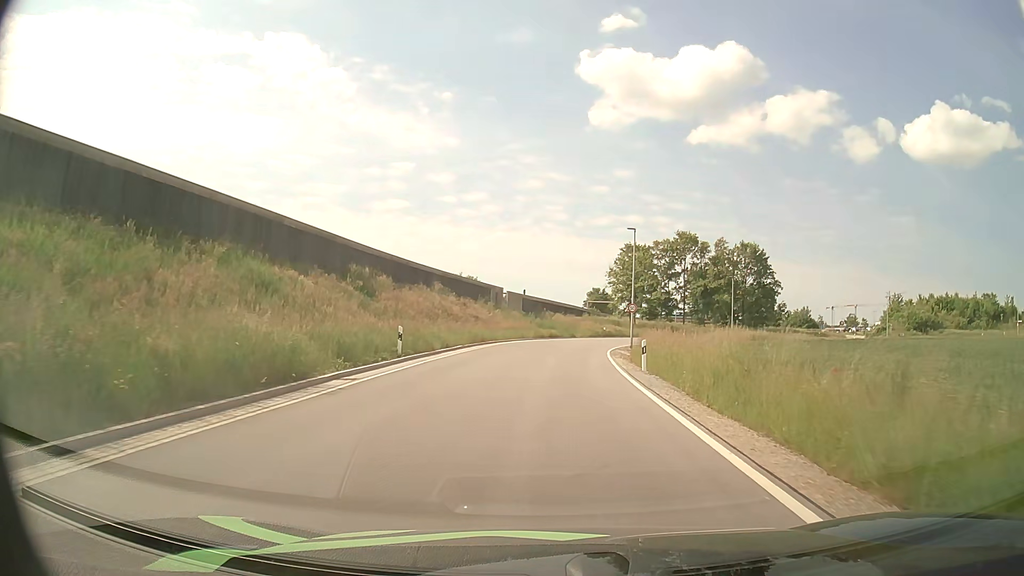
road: unclassified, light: Day
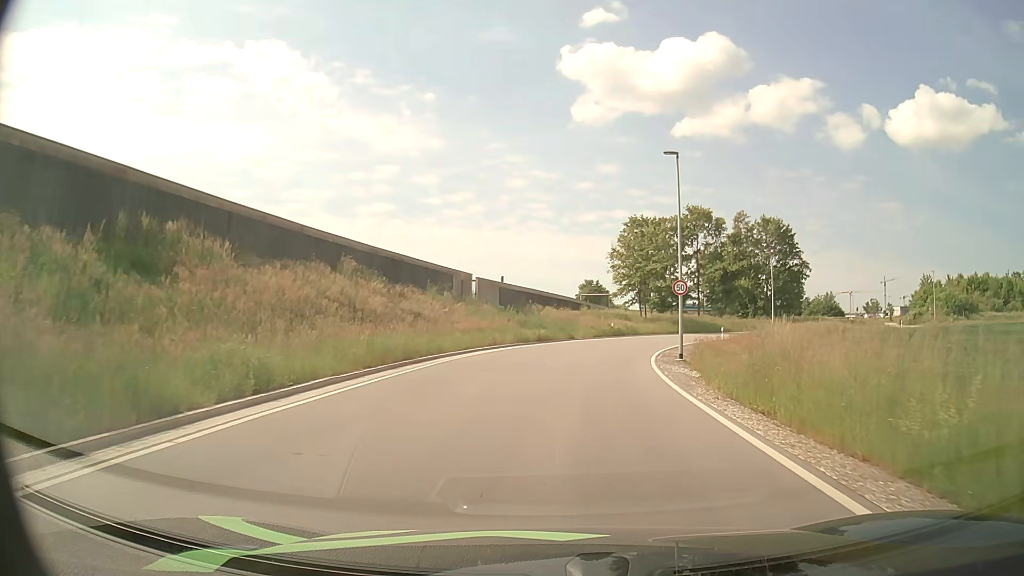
(+0.1, +19.7) m; +1°
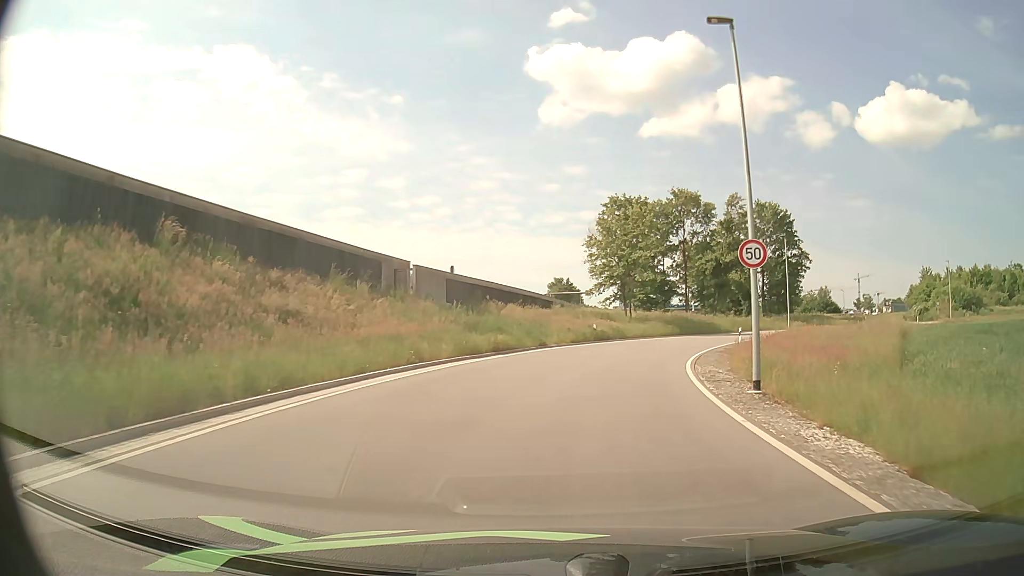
(+0.2, +12.7) m; +2°
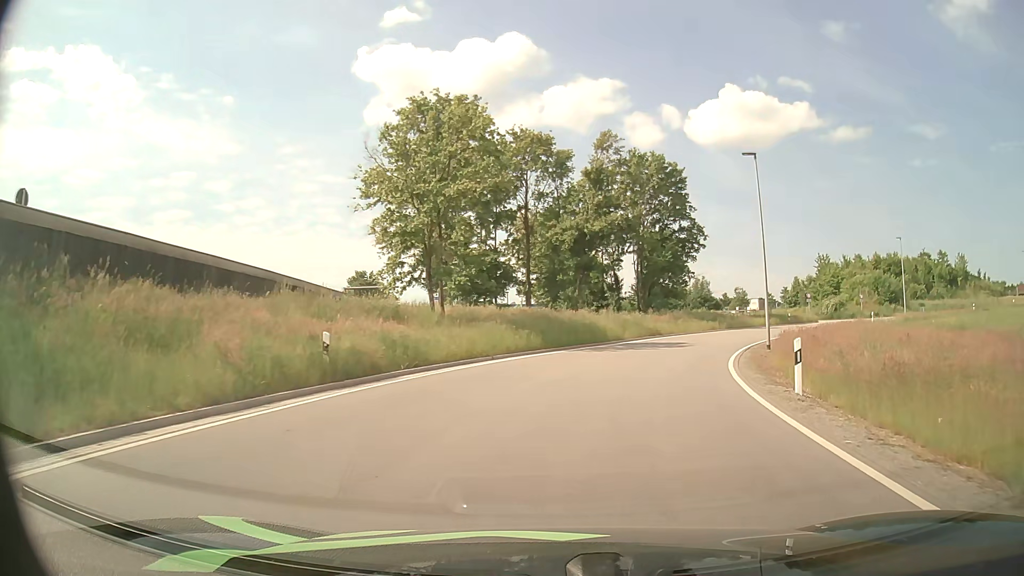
(+3.2, +28.2) m; +15°
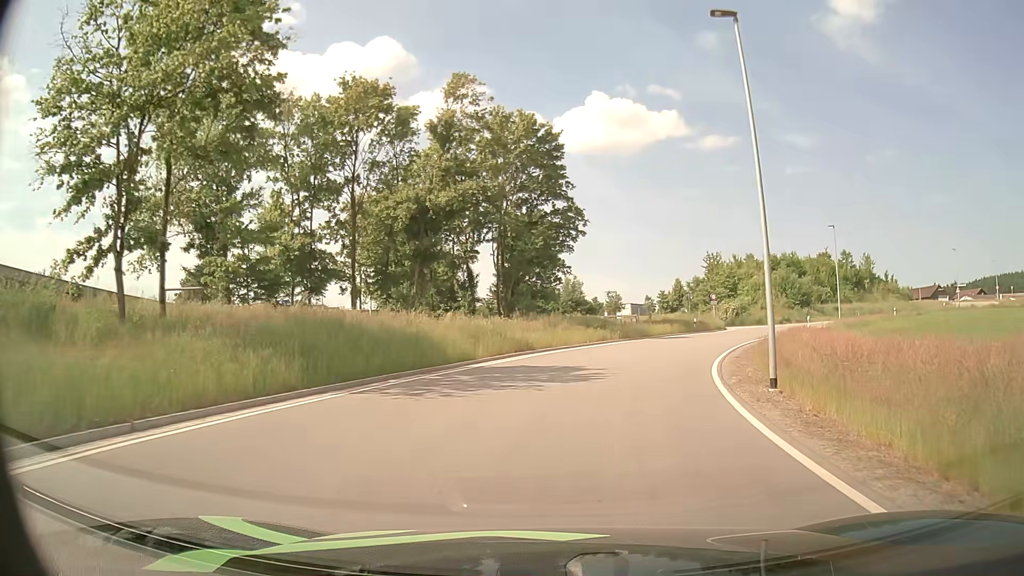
(+1.5, +14.4) m; +12°
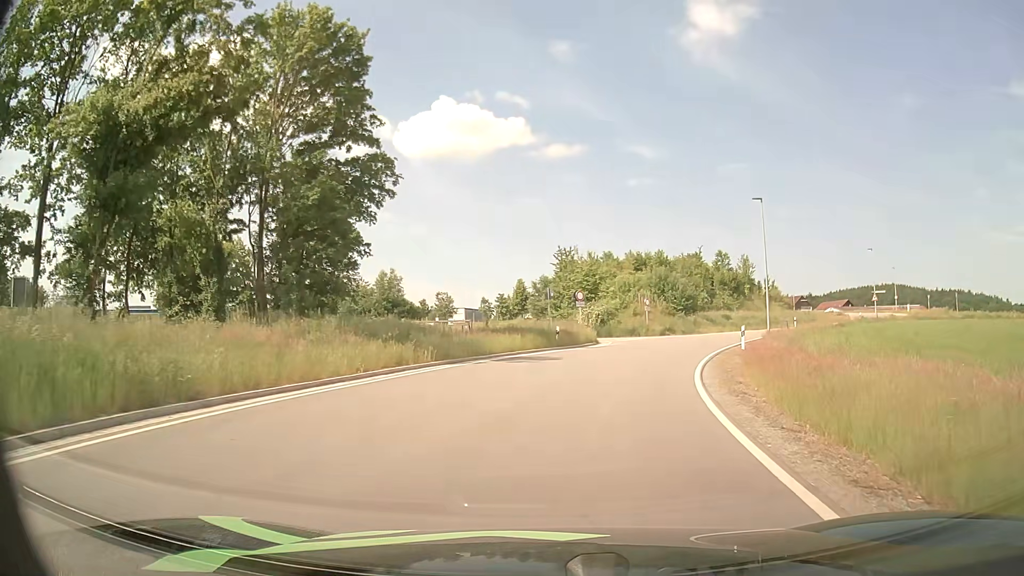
(+2.2, +17.7) m; +14°
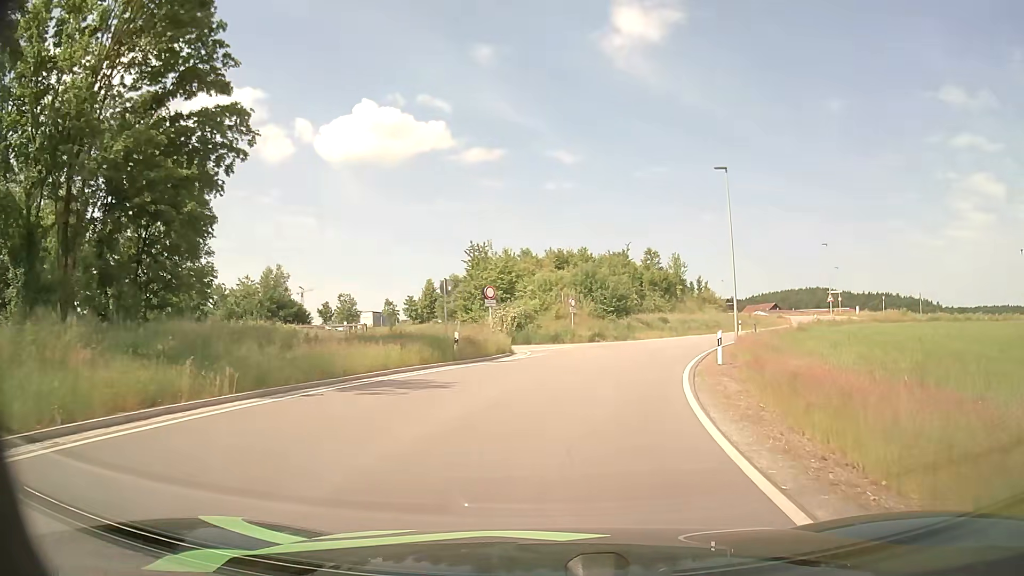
(+0.6, +9.1) m; +7°
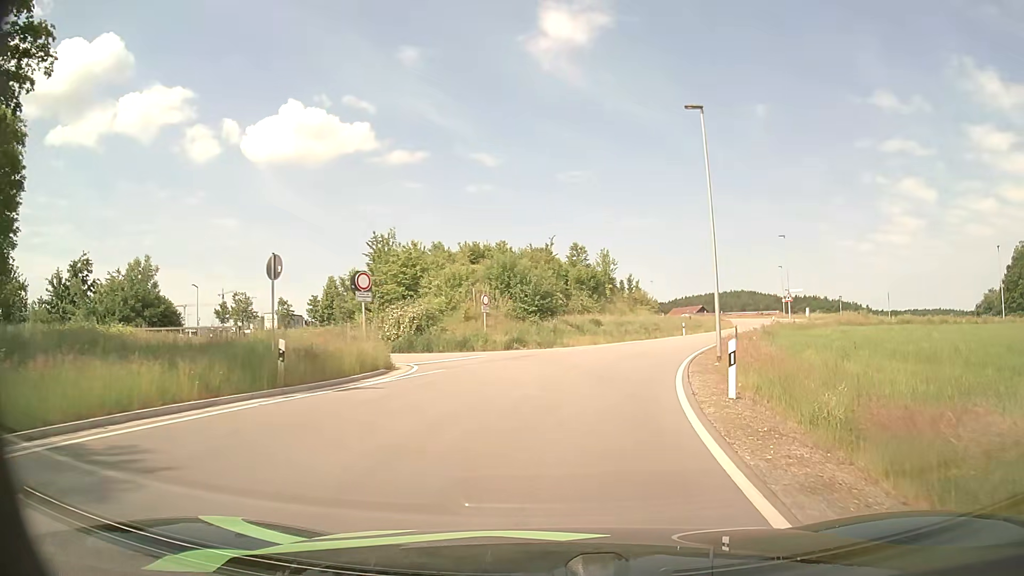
(+0.6, +9.6) m; +7°
(+1, +10) (+2, +20) (+5, +29) (+8, +39) (+13, +48) (+17, +57) (+21, +66) (+25, +75) (+29, +84) (+32, +94) m
